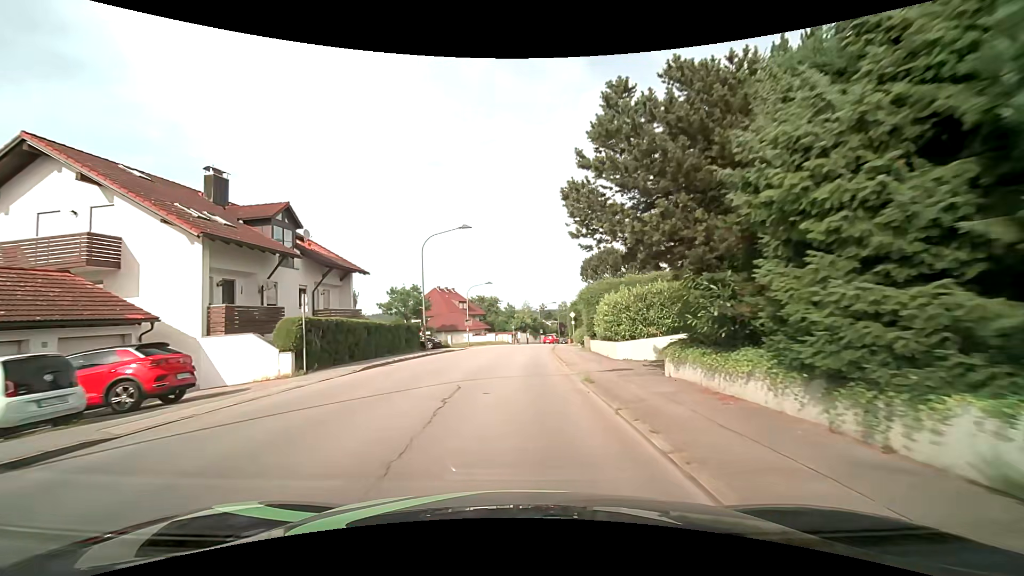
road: unclassified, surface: asphalt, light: Day
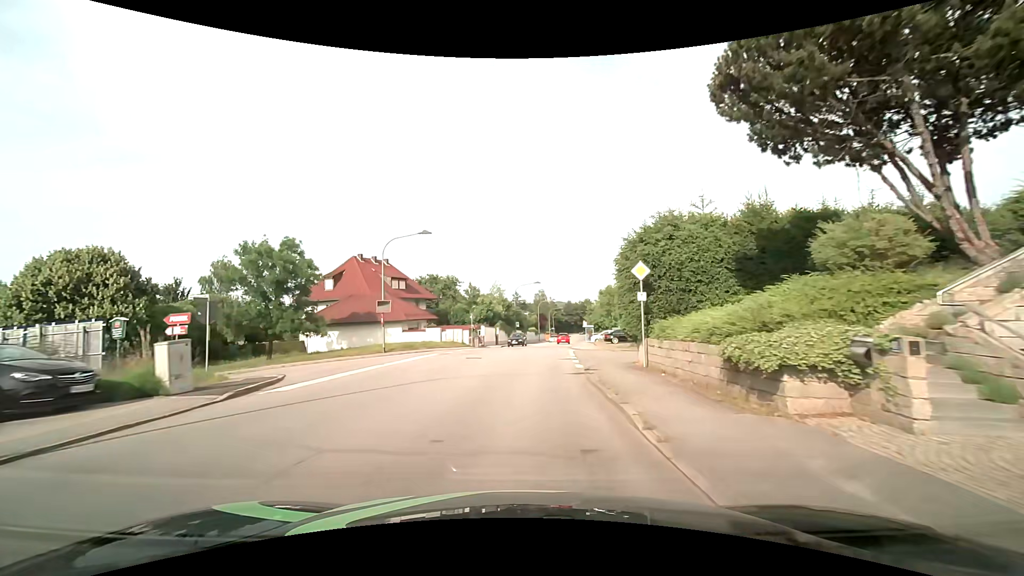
(+0.6, +34.6) m; +3°
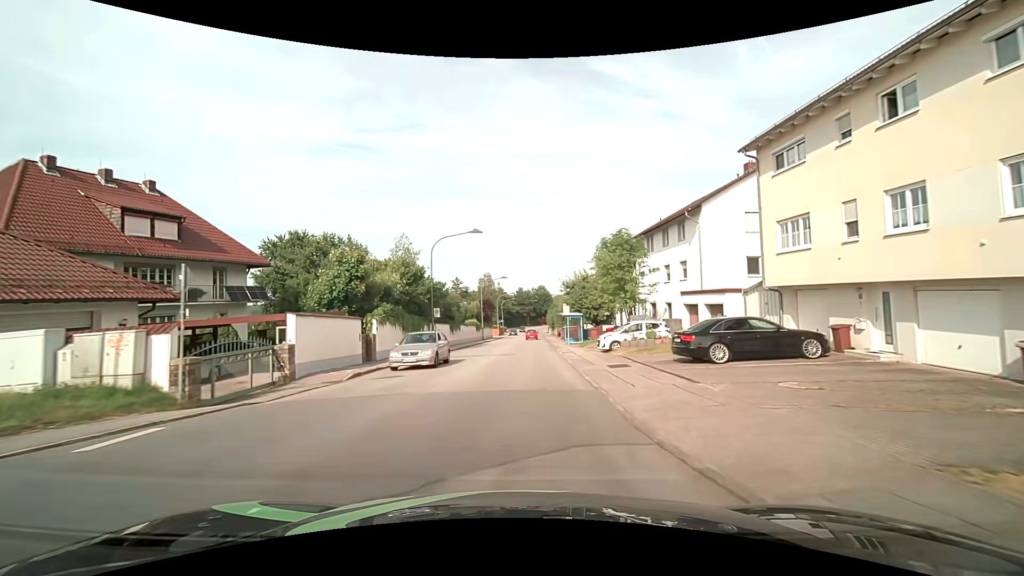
(+1.8, +35.5) m; +6°
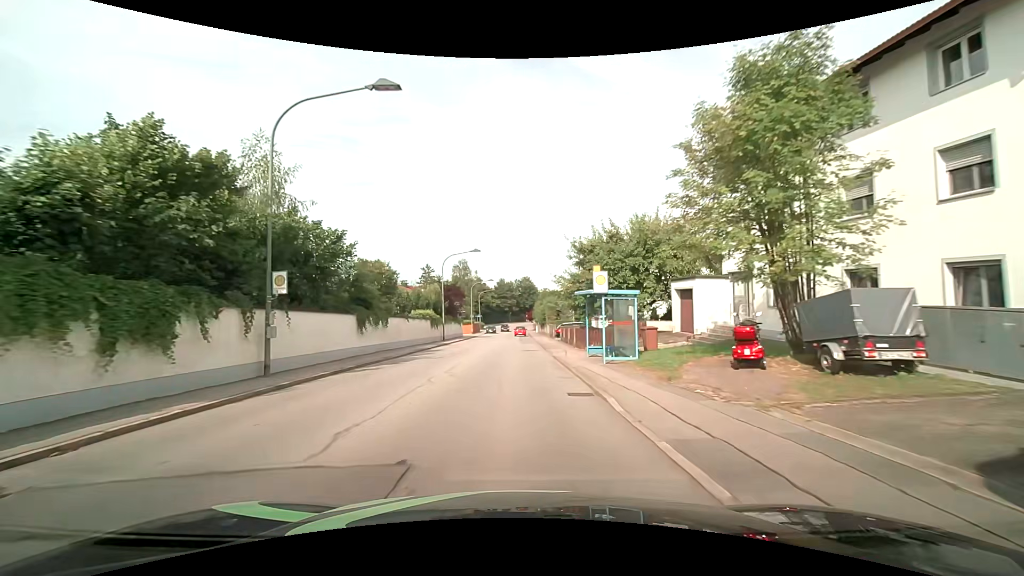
(+0.5, +22.5) m; +2°
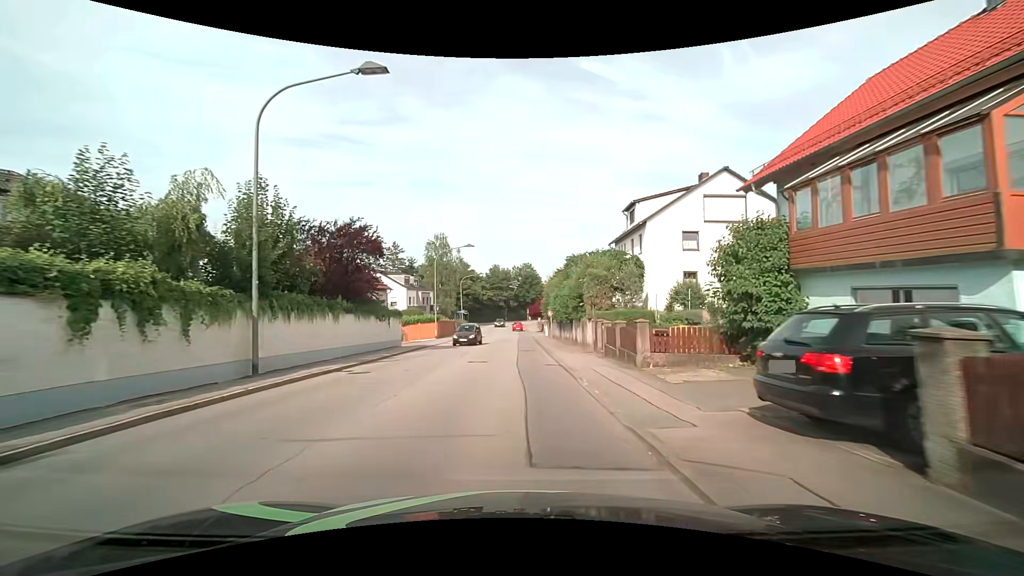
(+0.1, +35.5) m; +1°
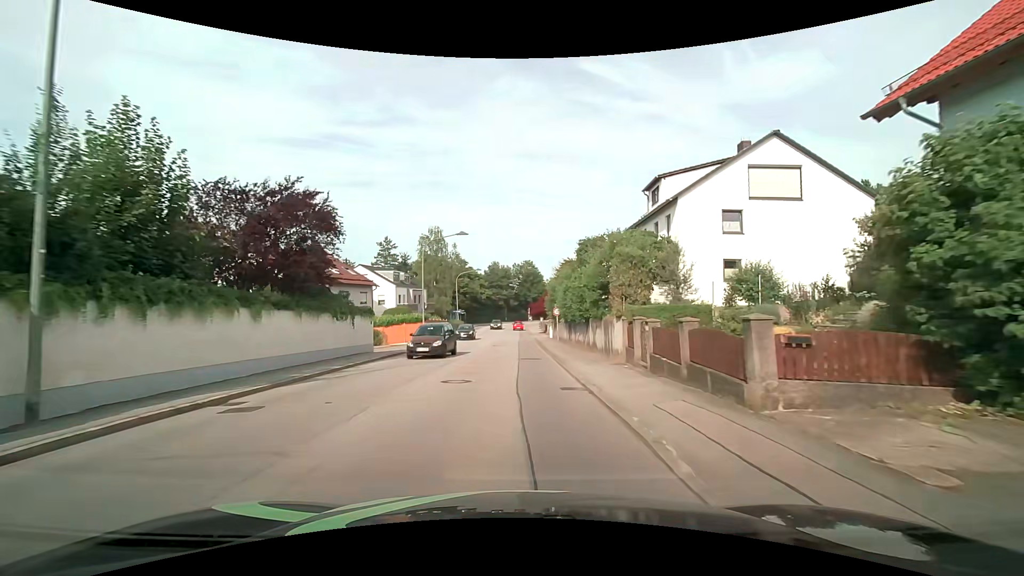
(0.0, +6.7) m; 0°
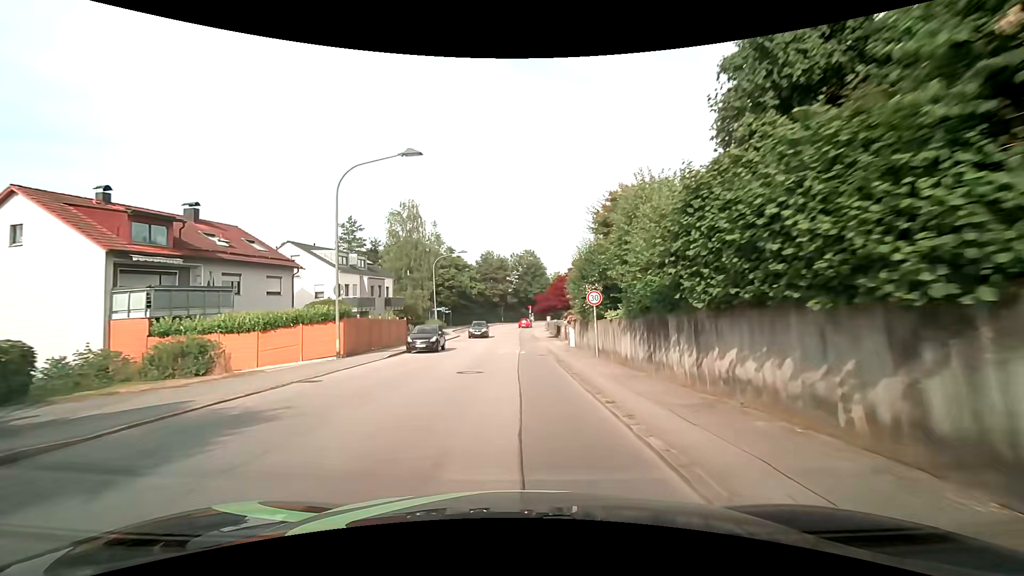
(-0.1, +20.0) m; 0°
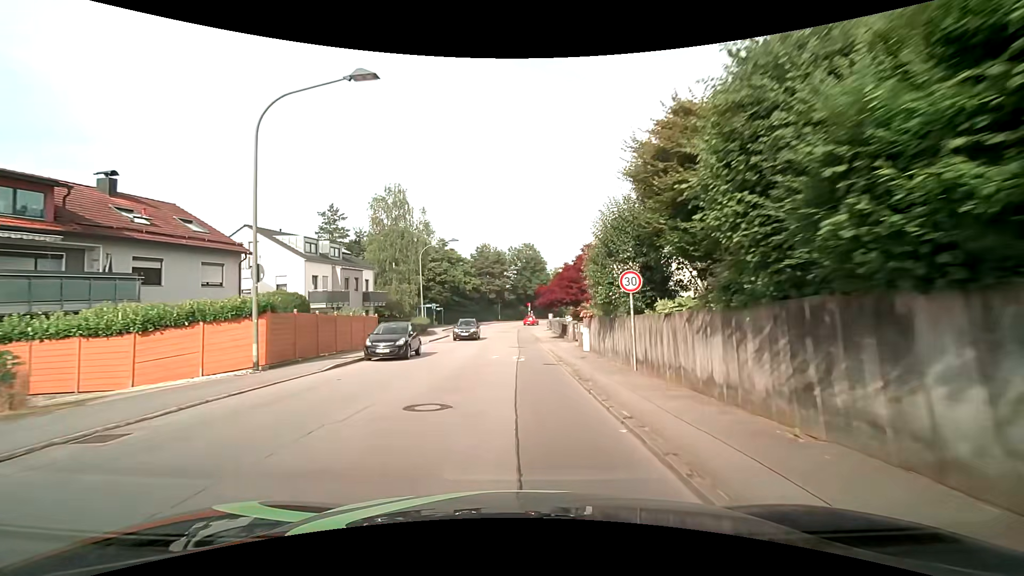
(0.0, +6.8) m; 0°
(0, +10) (0, +20) (0, +30) (0, +40) (0, +50) (0, +60) (+1, +70) (+3, +80) (+7, +89) (+12, +97) m
